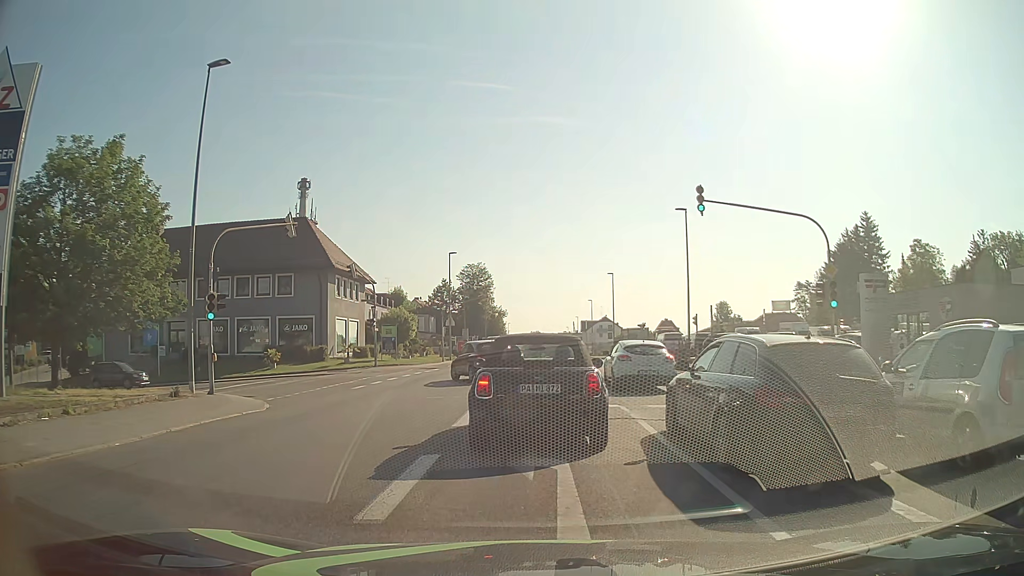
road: tertiary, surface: asphalt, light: Day
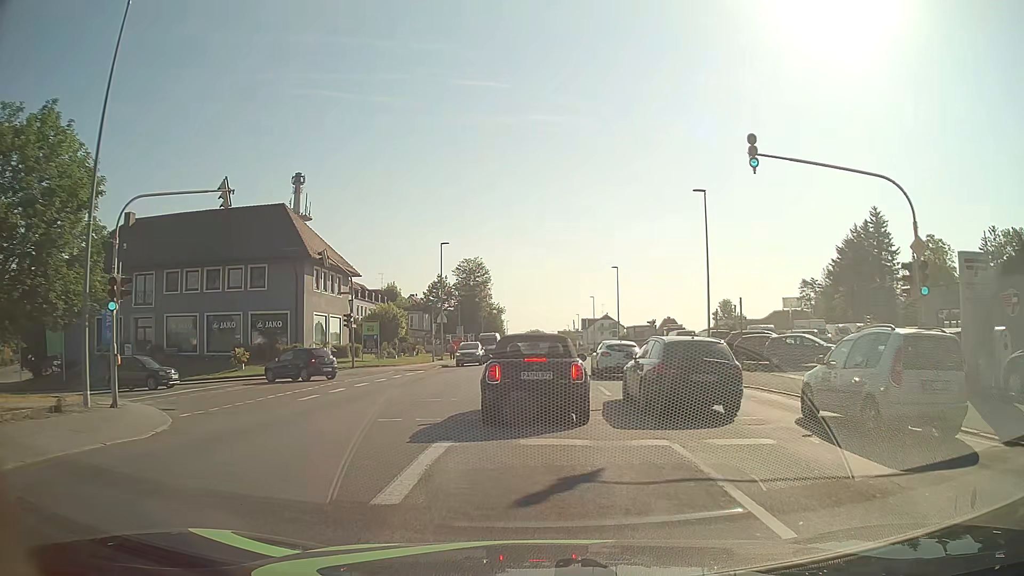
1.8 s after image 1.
(0.0, +5.6) m; 0°
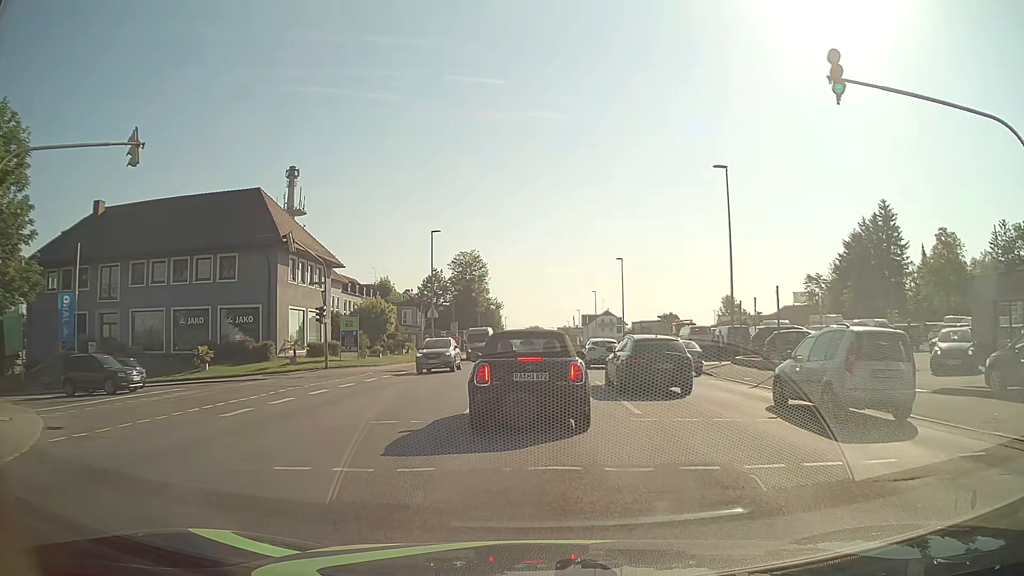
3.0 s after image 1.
(0.0, +4.9) m; -1°
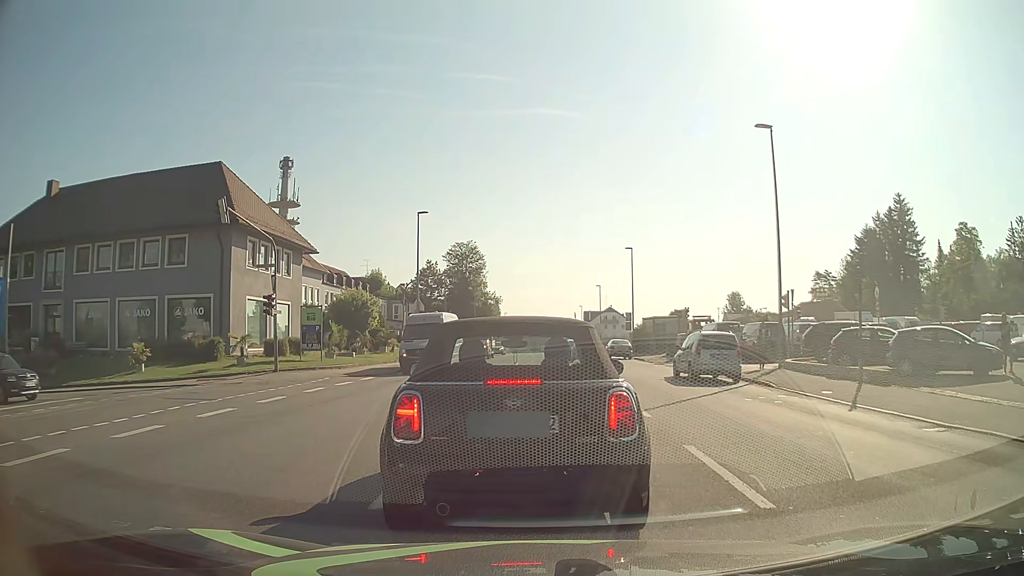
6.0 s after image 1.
(0.0, +6.5) m; 0°
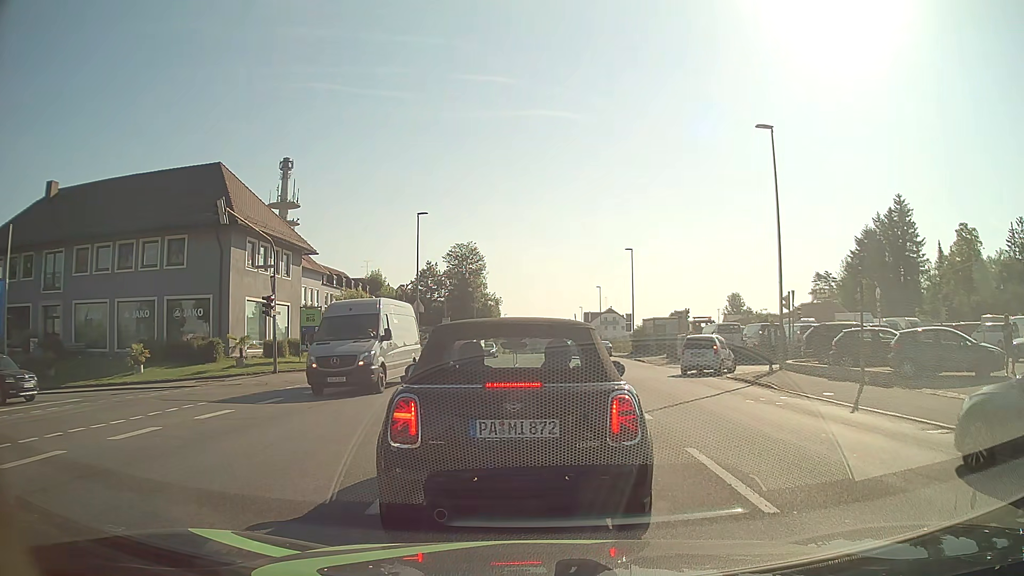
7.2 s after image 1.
(0.0, +0.2) m; 0°
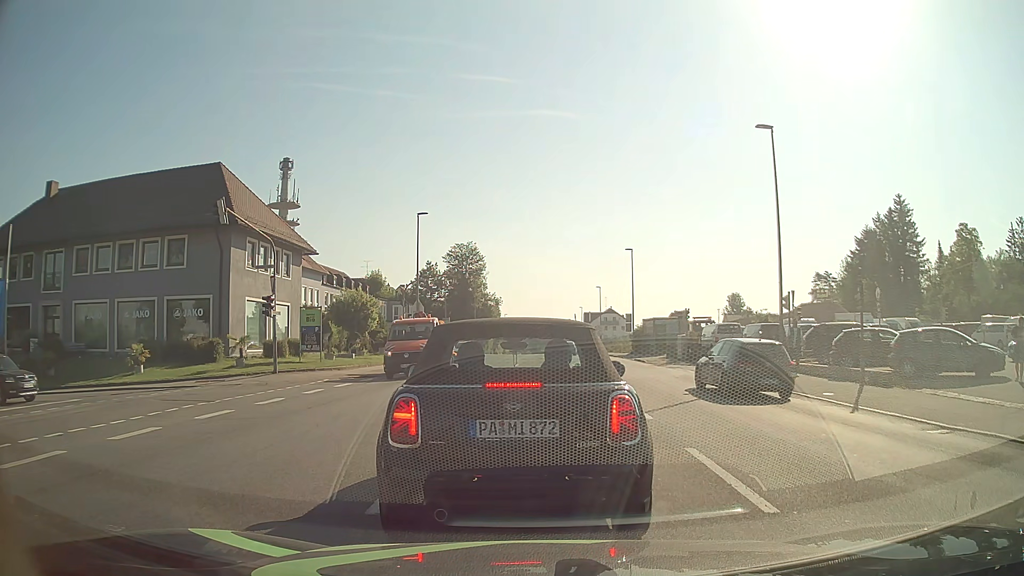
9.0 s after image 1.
(0.0, 0.0) m; 0°
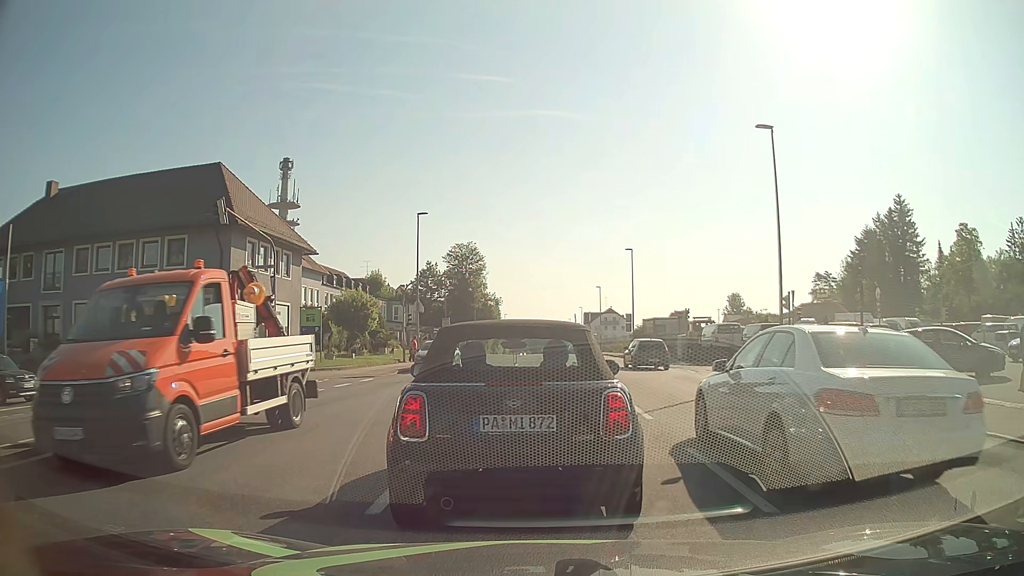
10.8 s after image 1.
(0.0, 0.0) m; 0°
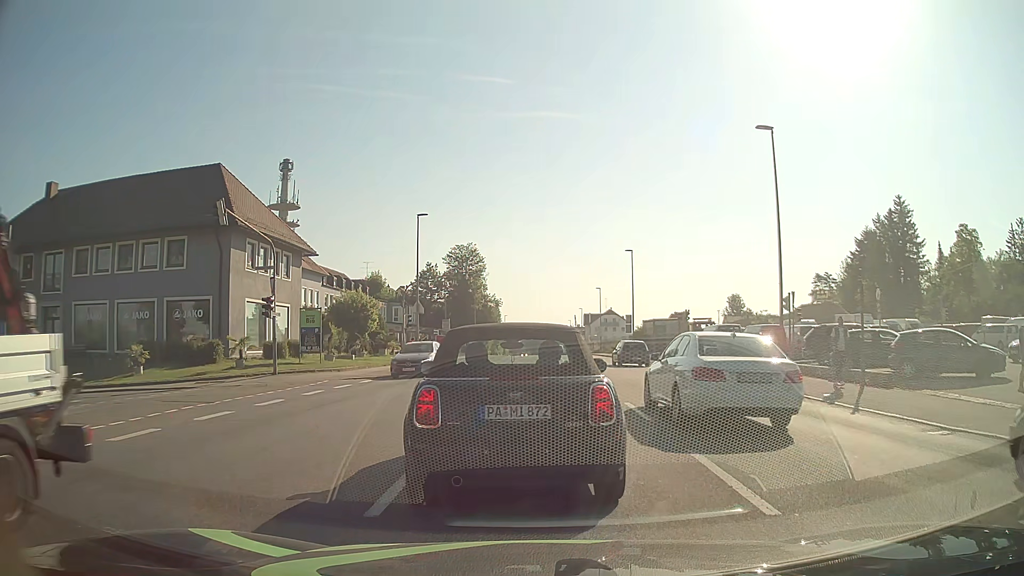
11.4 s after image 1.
(0.0, 0.0) m; 0°
